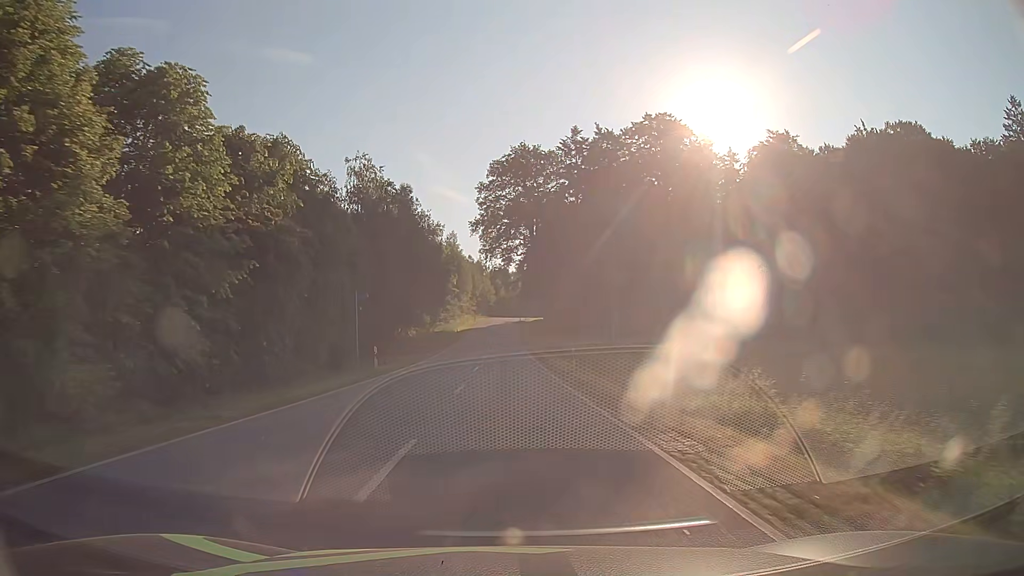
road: tertiary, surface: asphalt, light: Day
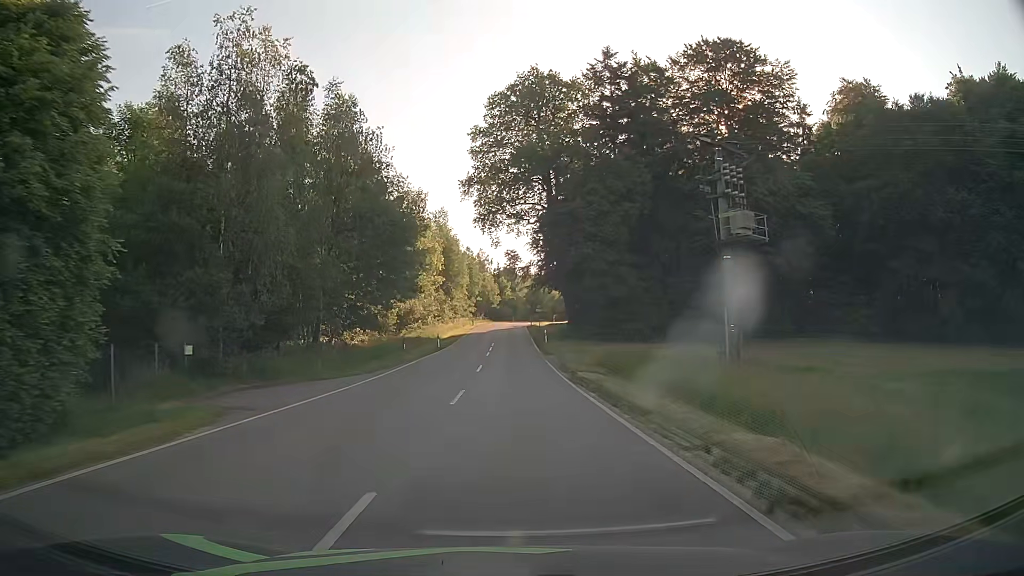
(-0.2, +27.5) m; -1°
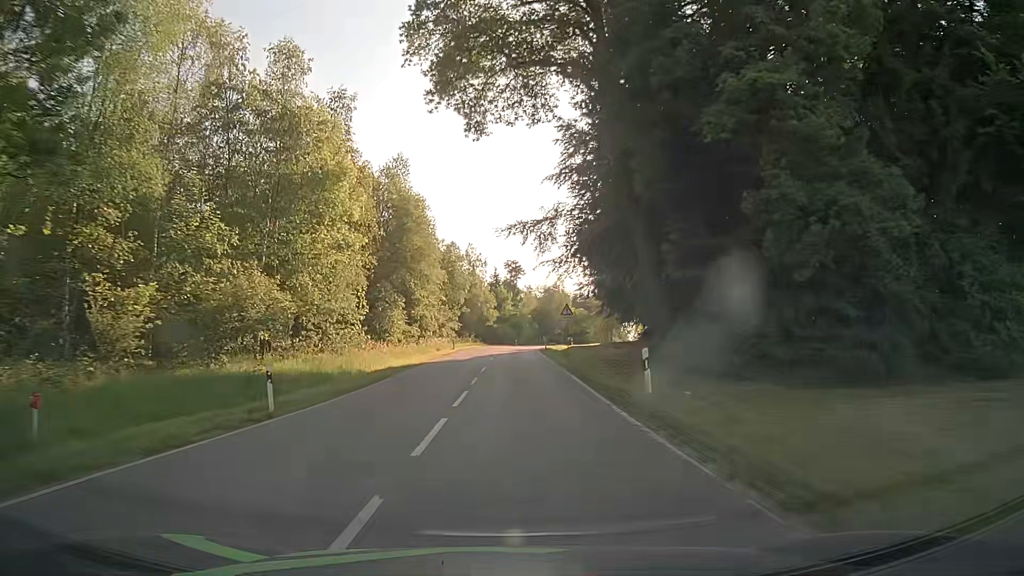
(0.0, +36.1) m; 0°
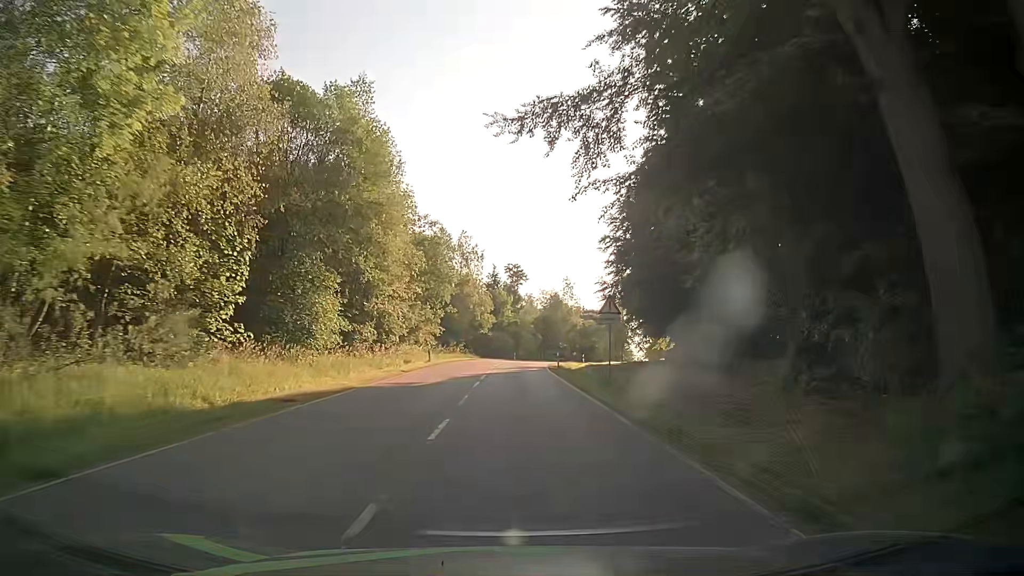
(0.0, +17.8) m; 0°
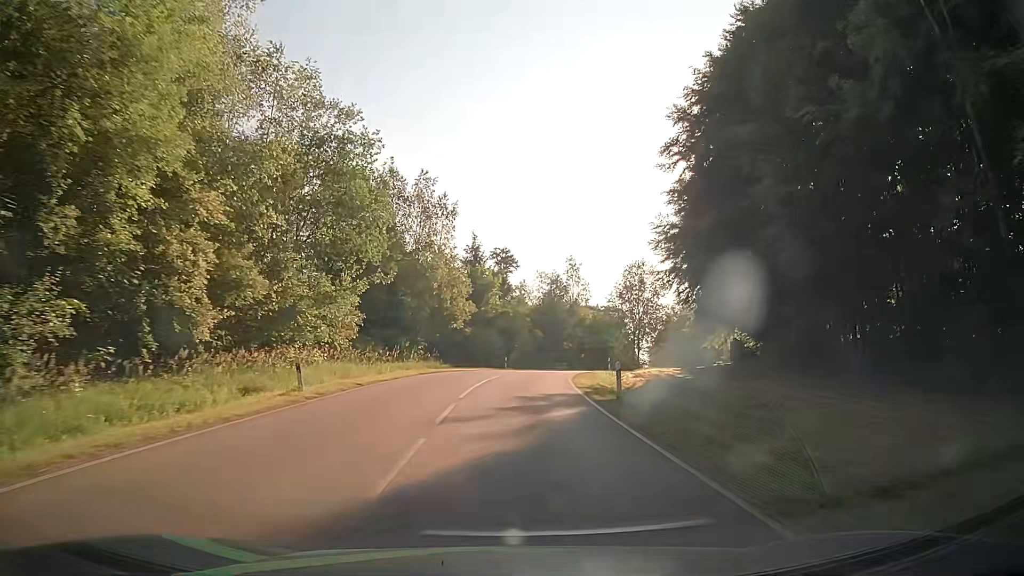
(+0.4, +26.7) m; +1°
(0, +10) (+1, +20) (+1, +30) (+3, +40) (+5, +50) (+7, +59) (+11, +69) (+15, +78) (+20, +86) (+26, +94) m
